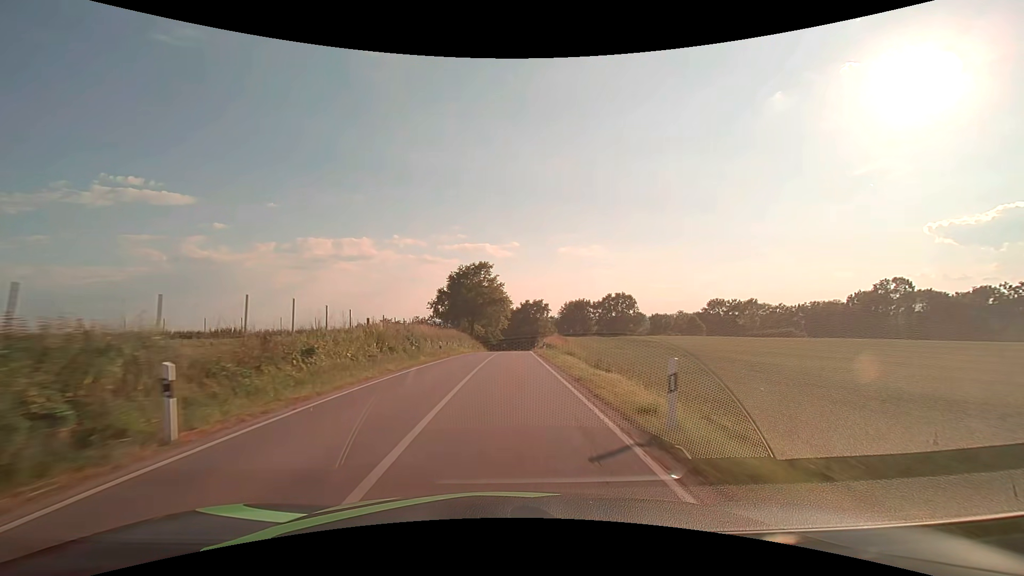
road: secondary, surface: asphalt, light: Day
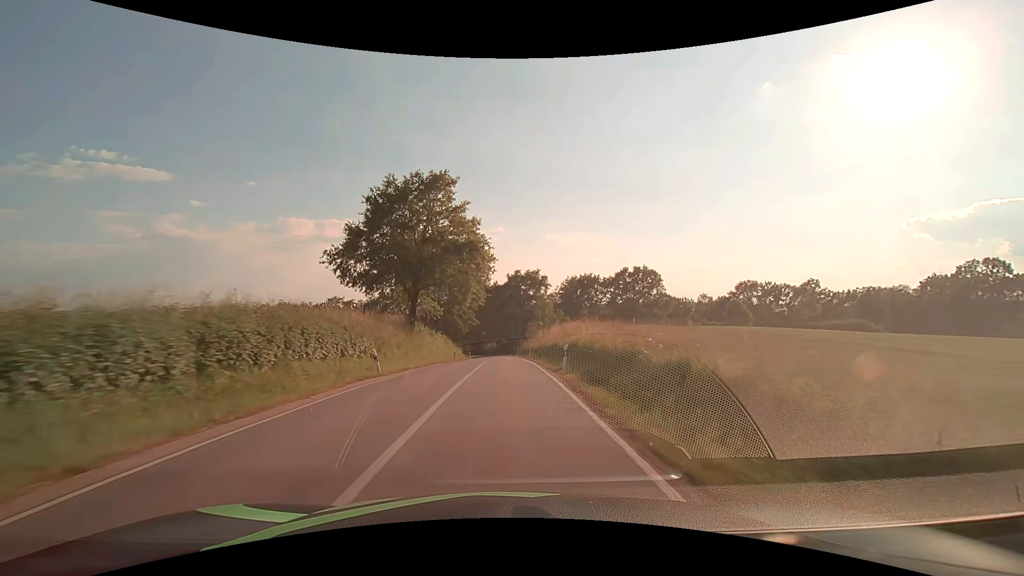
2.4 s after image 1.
(+0.6, +43.6) m; +2°
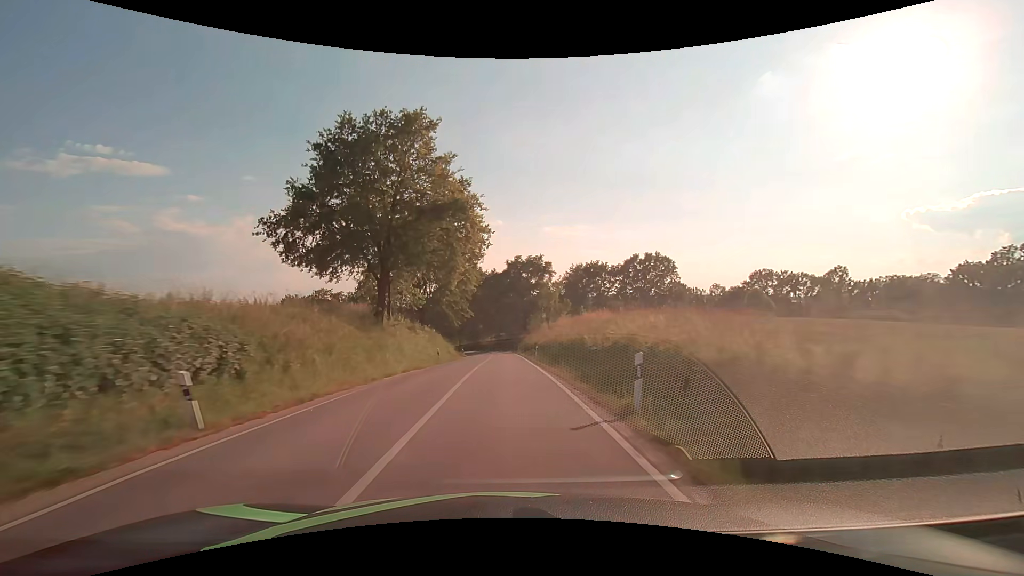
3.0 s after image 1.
(0.0, +11.0) m; 0°
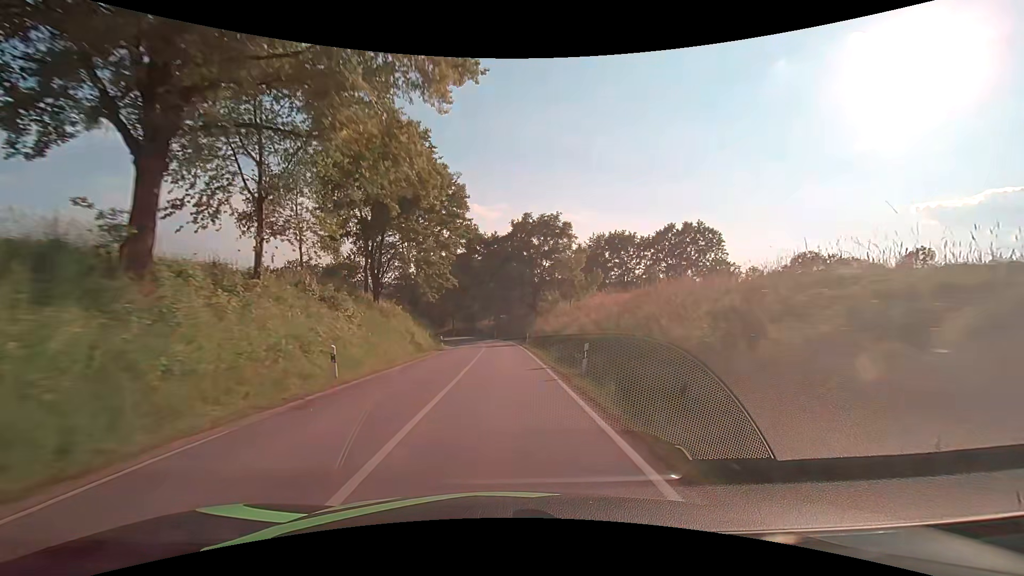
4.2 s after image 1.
(-0.1, +22.1) m; 0°
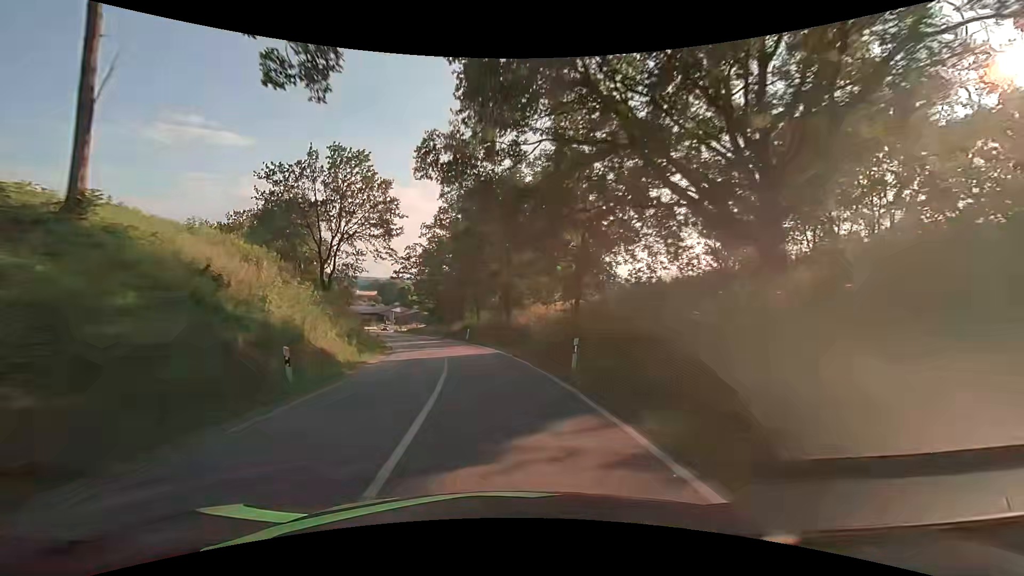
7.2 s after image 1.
(-1.6, +54.6) m; -6°
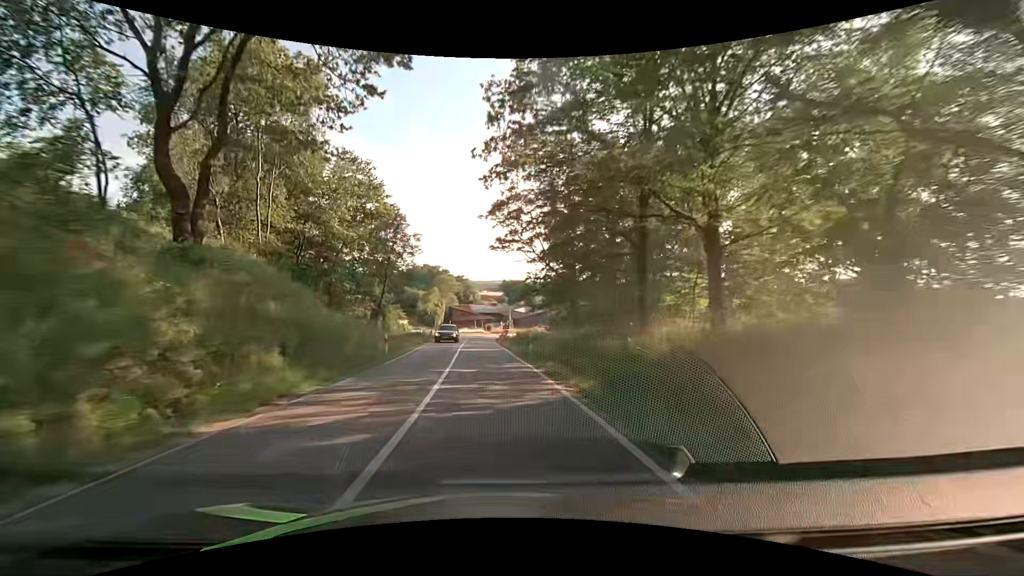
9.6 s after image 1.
(-5.8, +42.3) m; -15°
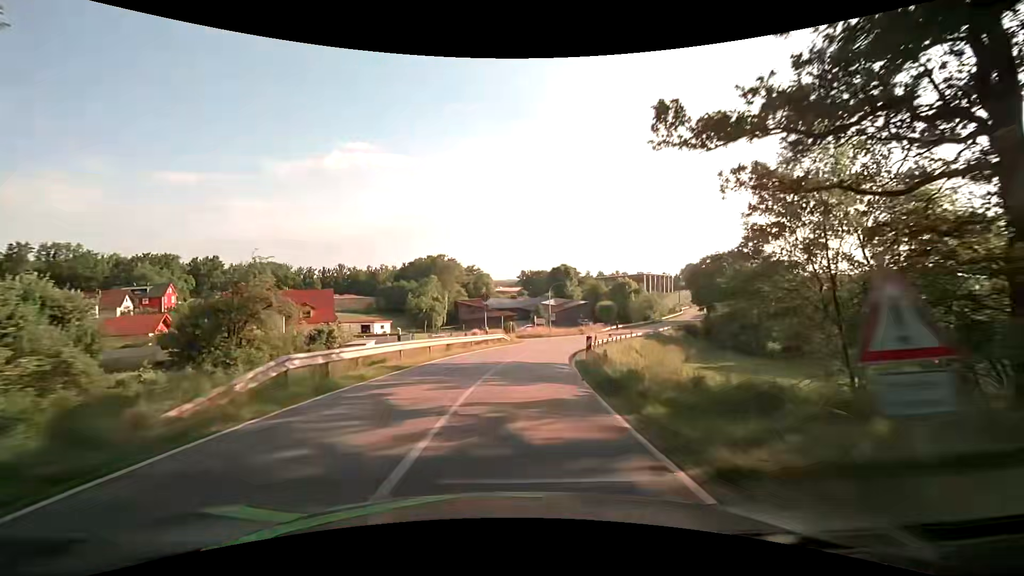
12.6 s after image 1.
(-2.9, +53.7) m; -2°
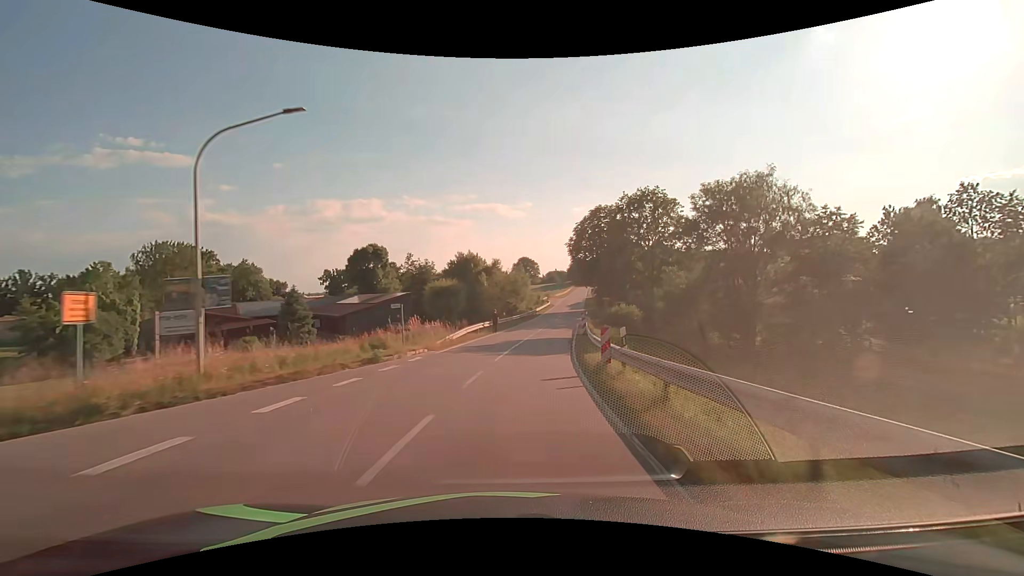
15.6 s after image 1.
(+8.7, +52.8) m; +20°
(0, +10) (+1, +20) (+2, +30) (+4, +40) (+5, +50) (+7, +59) (+9, +69) (+11, +79) (+12, +89) (+14, +99) m
